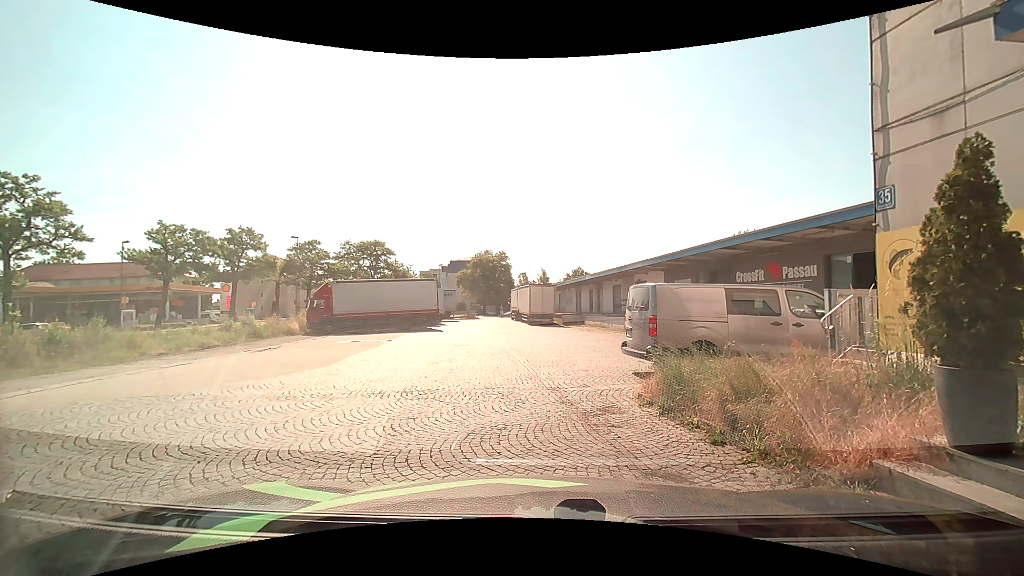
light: Day
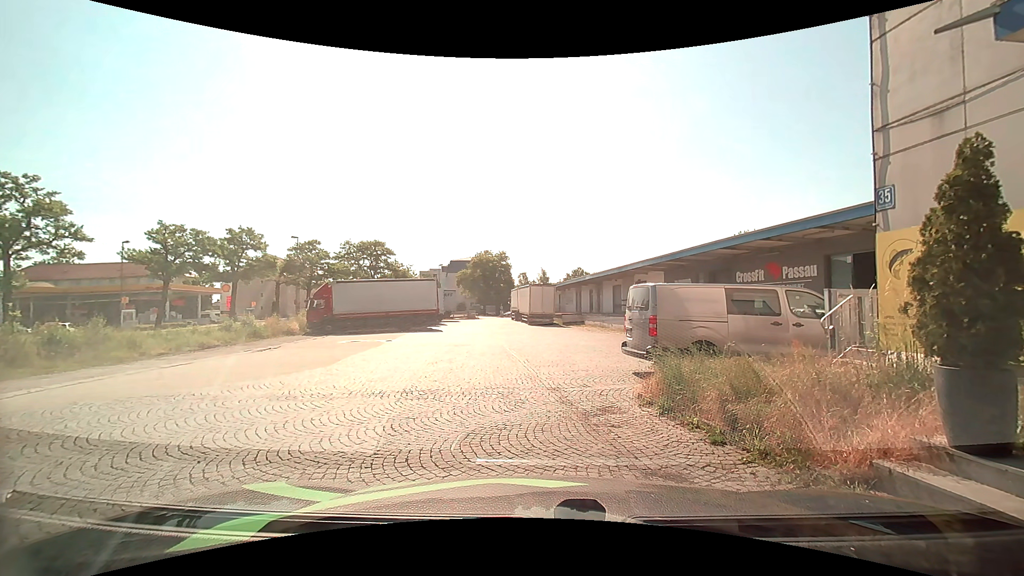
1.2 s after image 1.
(0.0, 0.0) m; 0°
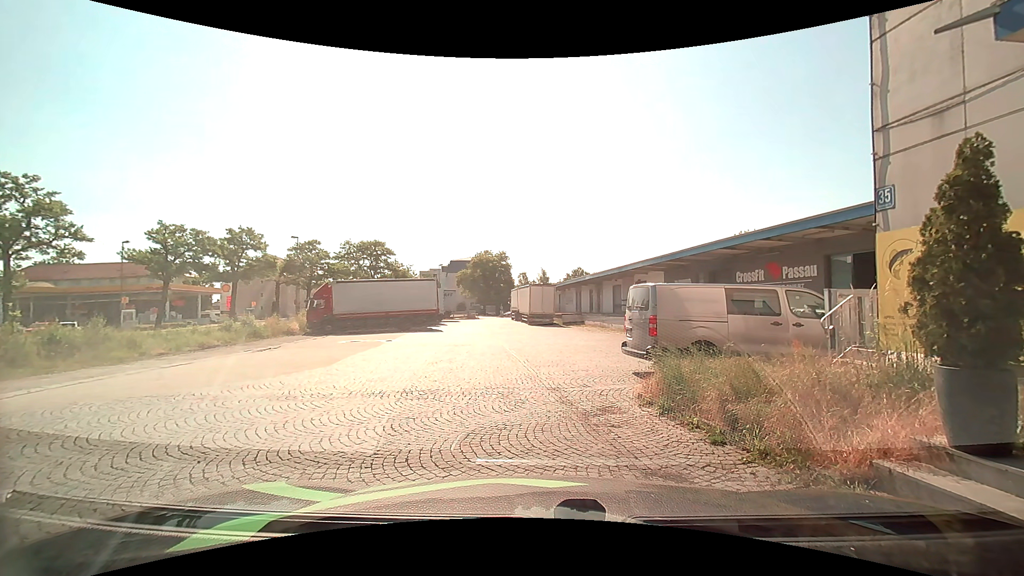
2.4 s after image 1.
(0.0, 0.0) m; 0°
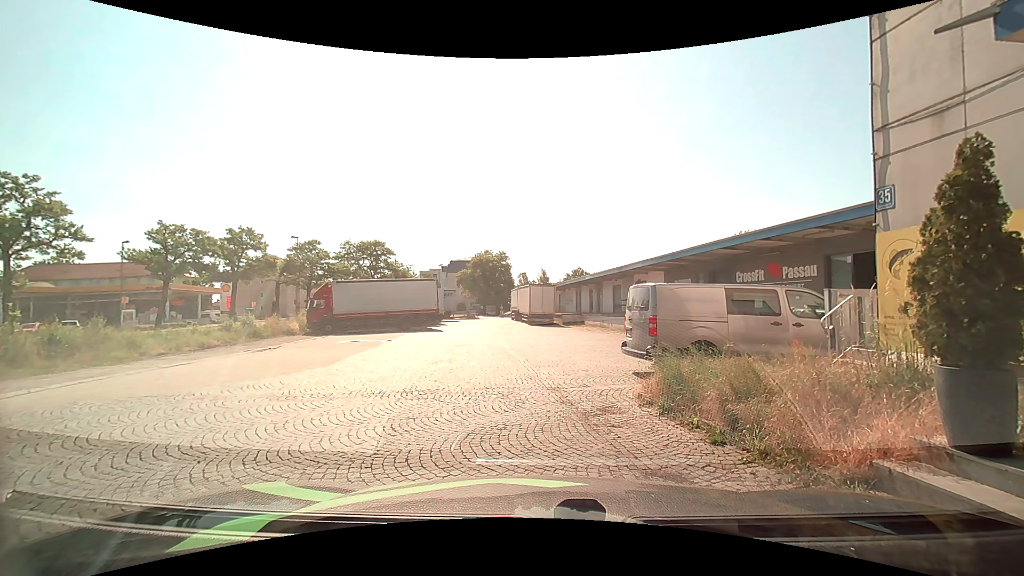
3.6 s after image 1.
(0.0, 0.0) m; 0°
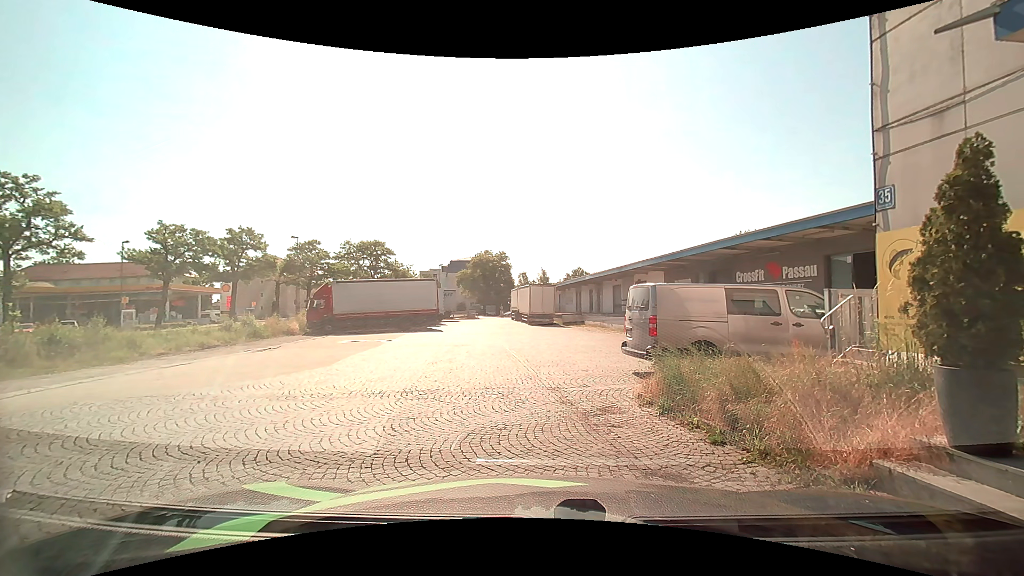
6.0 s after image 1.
(0.0, 0.0) m; 0°
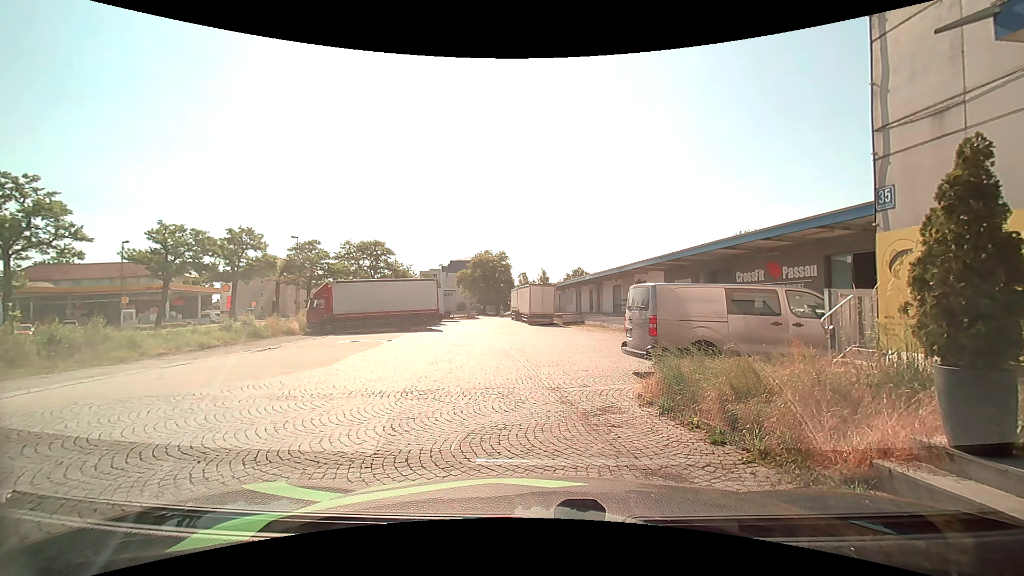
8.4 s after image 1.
(0.0, 0.0) m; 0°
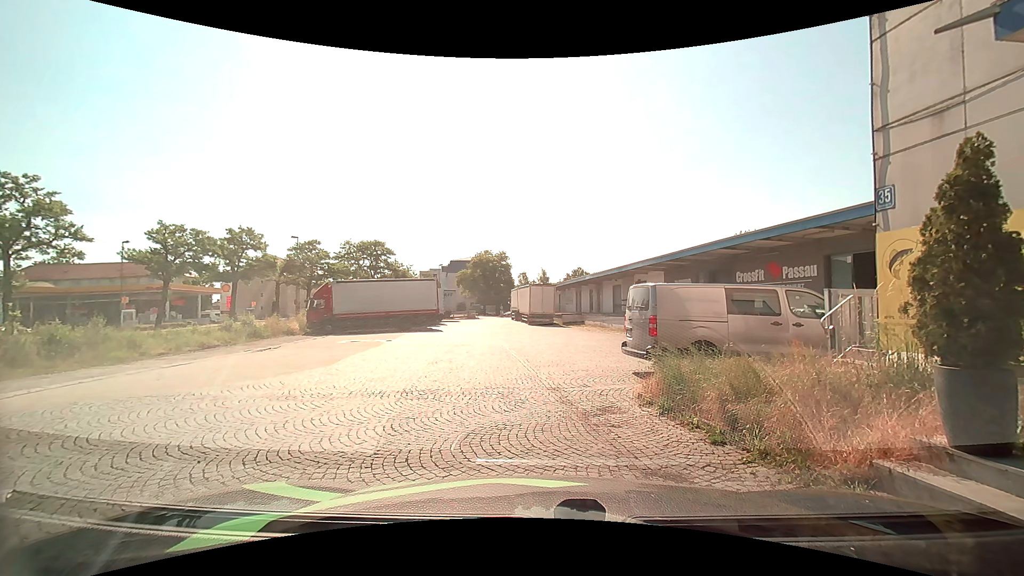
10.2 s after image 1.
(0.0, 0.0) m; 0°
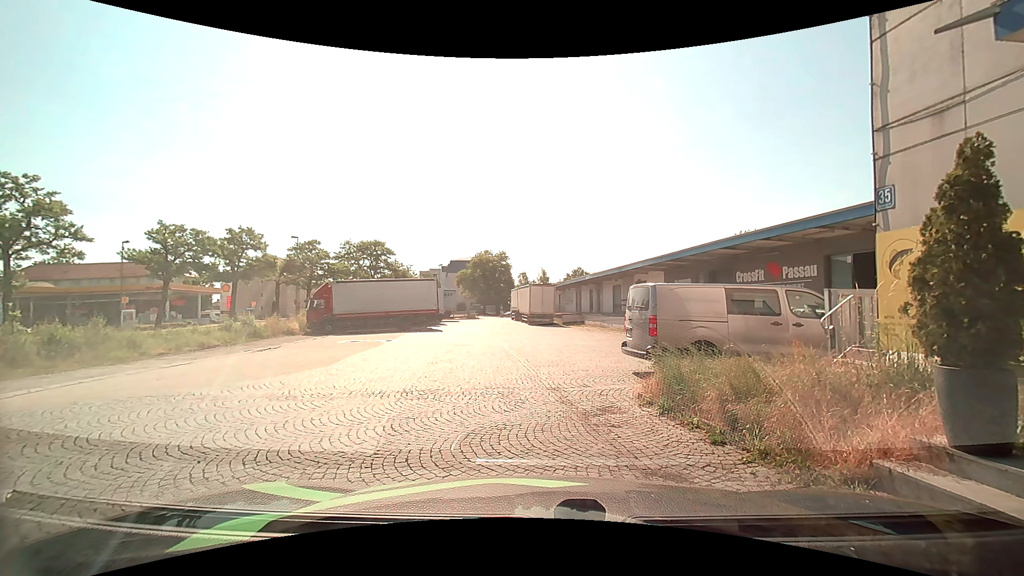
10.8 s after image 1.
(0.0, 0.0) m; 0°
